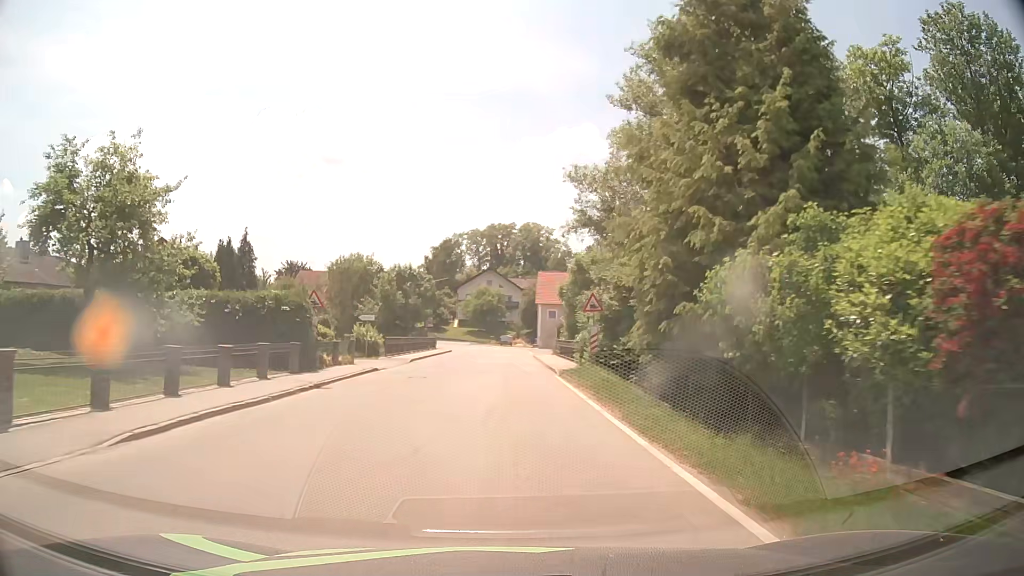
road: secondary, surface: asphalt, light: Day
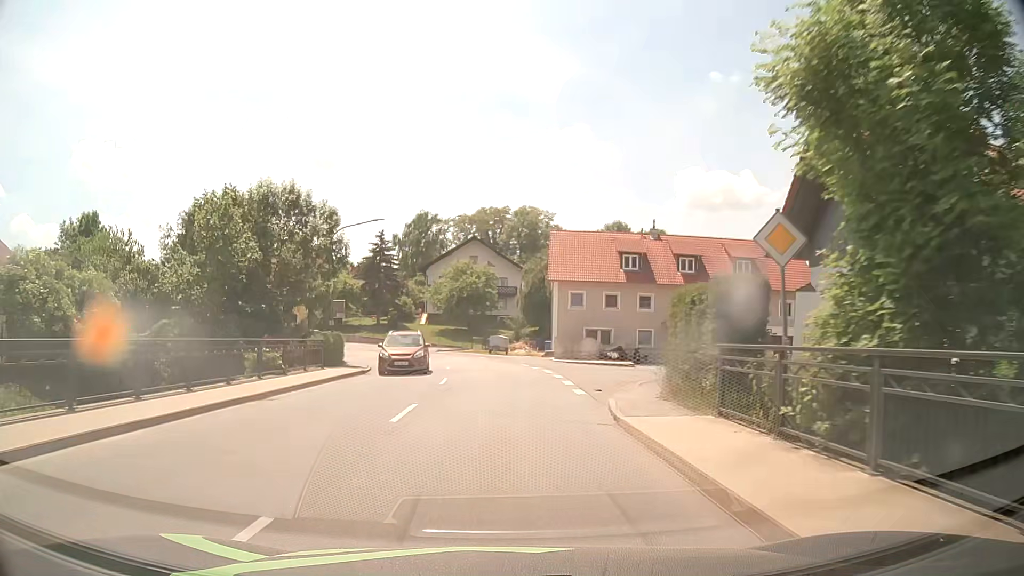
(+0.2, +37.5) m; +1°
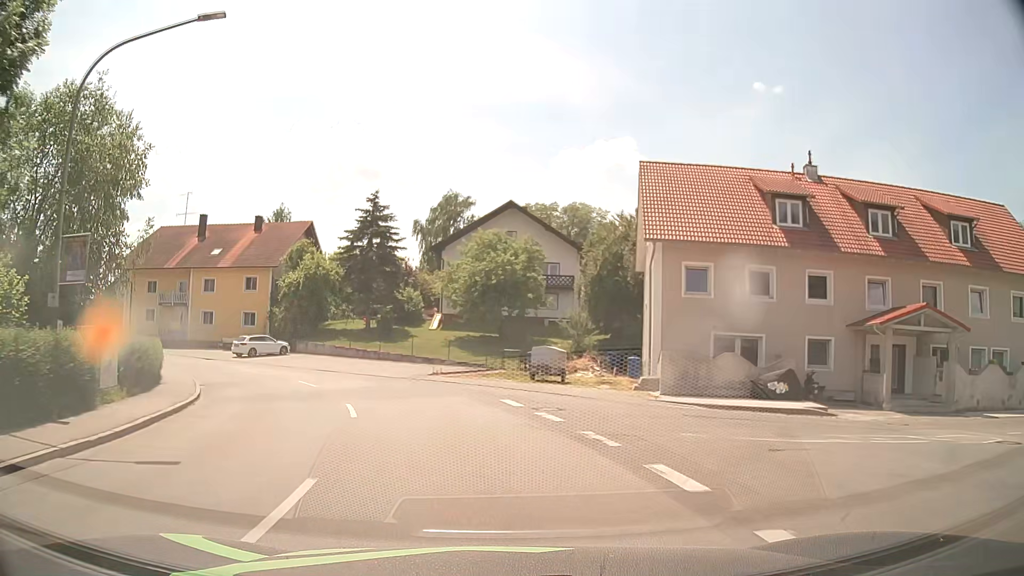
(-0.4, +24.9) m; -4°
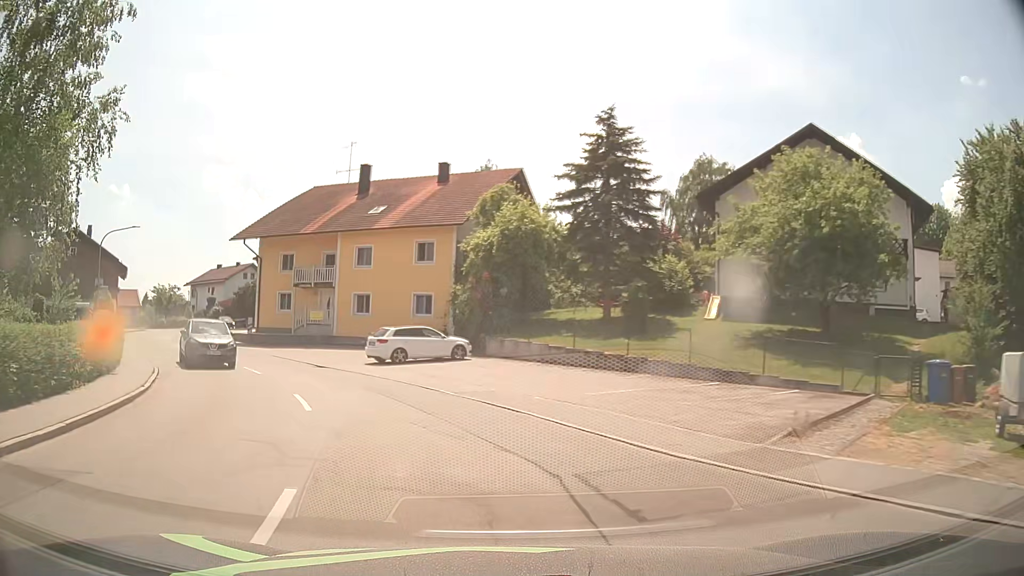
(-2.9, +19.0) m; -20°
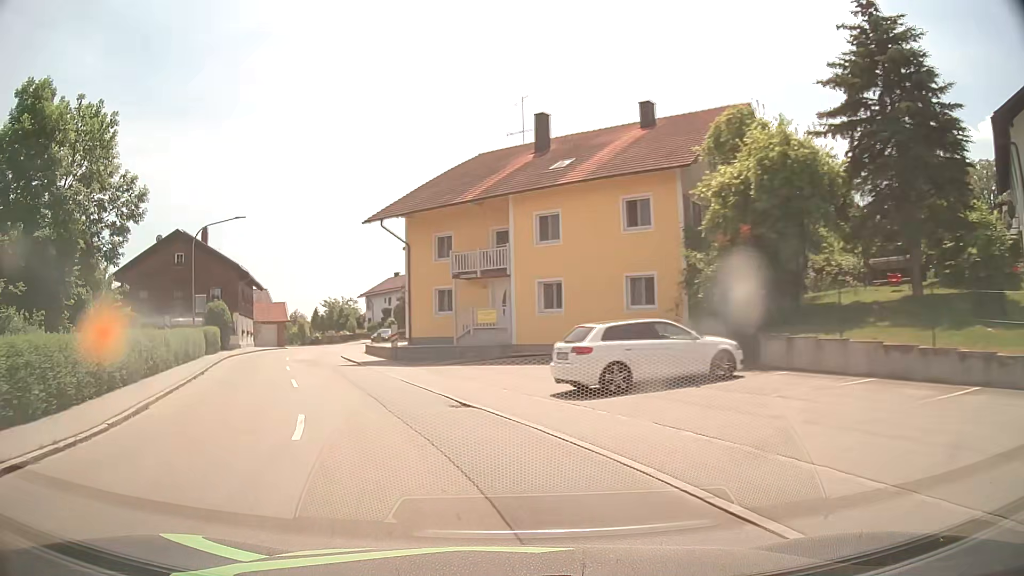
(-1.7, +12.1) m; -17°
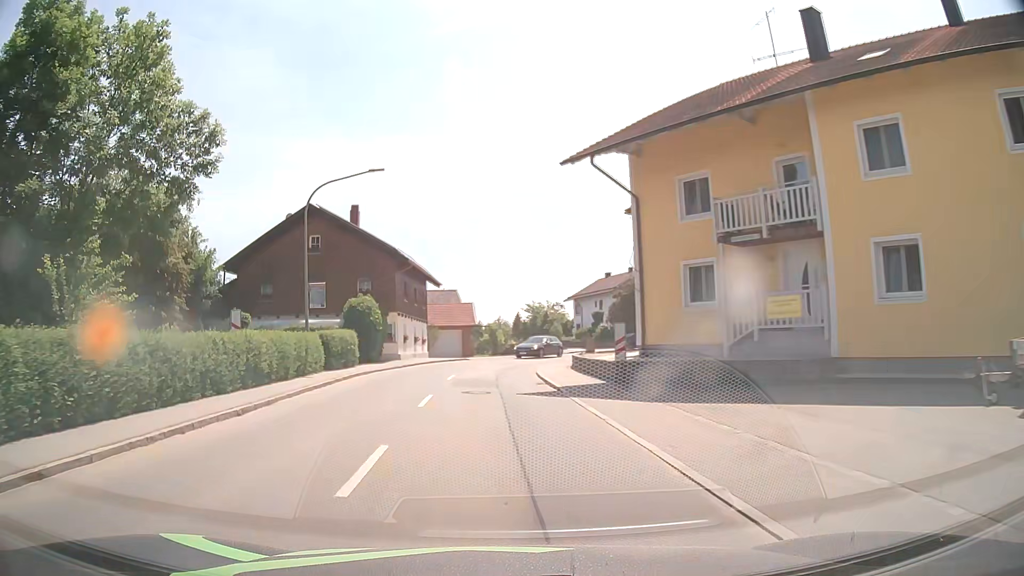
(-2.2, +12.5) m; -18°
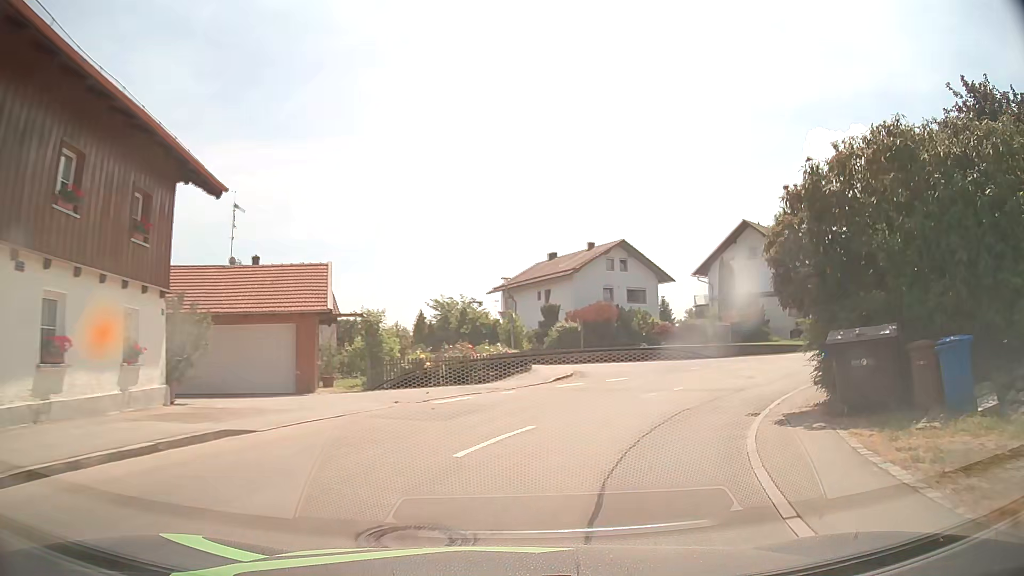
(-0.8, +31.4) m; +7°
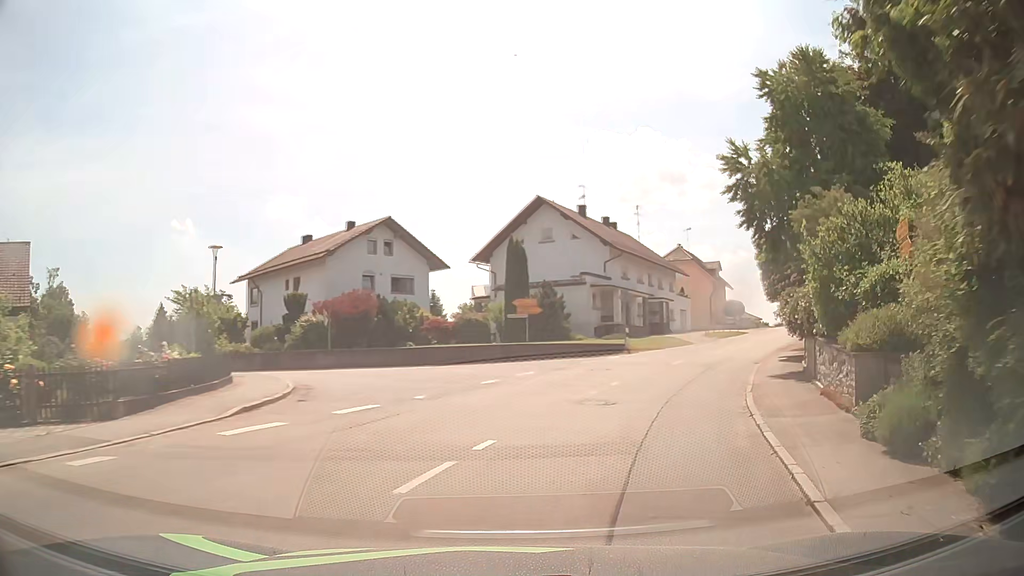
(+1.7, +10.4) m; +20°
(+2, +10) (+1, +20) (-5, +28) (-12, +34) (-19, +41) (-27, +48) (-34, +55) (-41, +62) (-47, +70) (-54, +77) m
